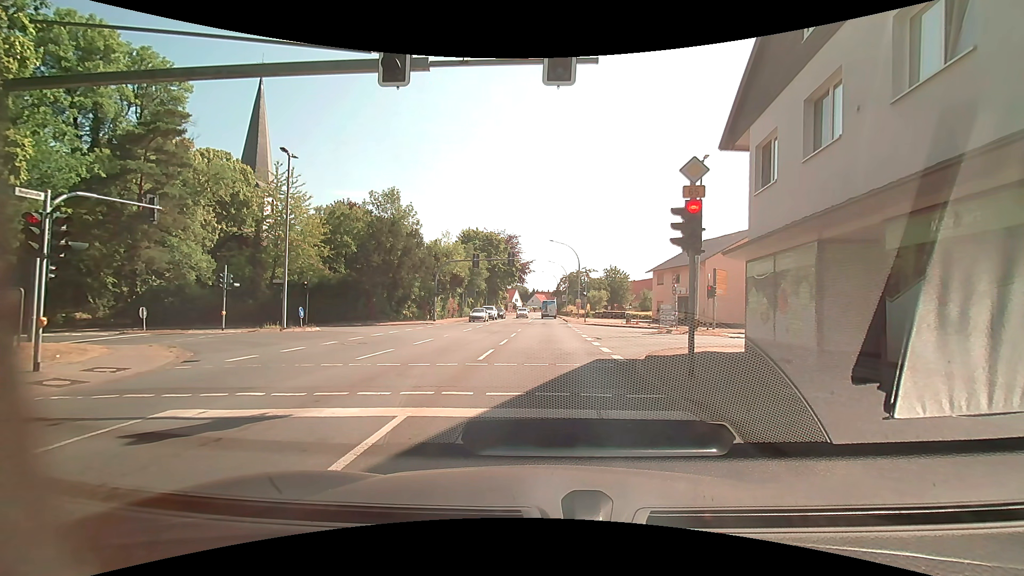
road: primary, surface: asphalt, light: Day
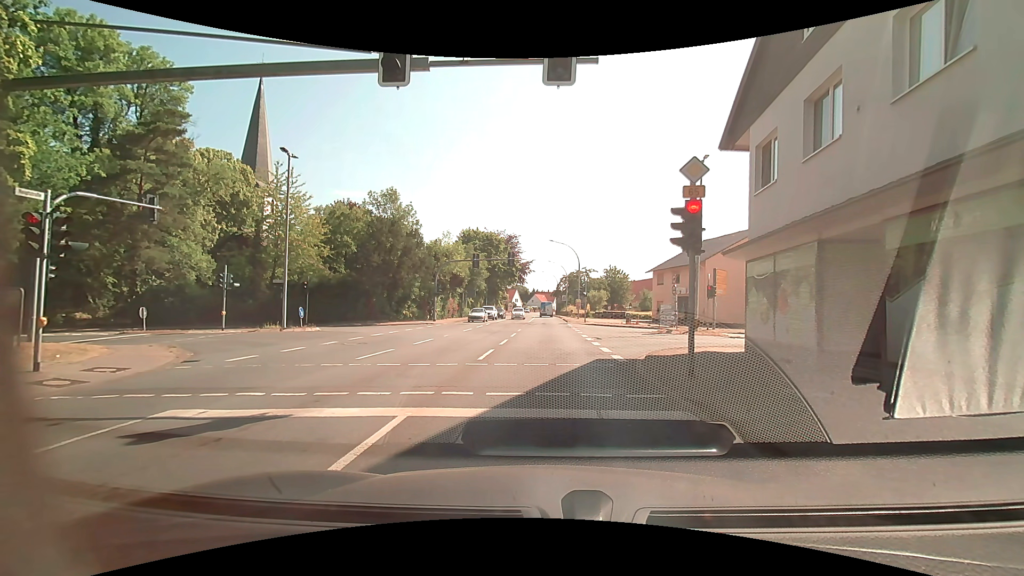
(0.0, 0.0) m; 0°
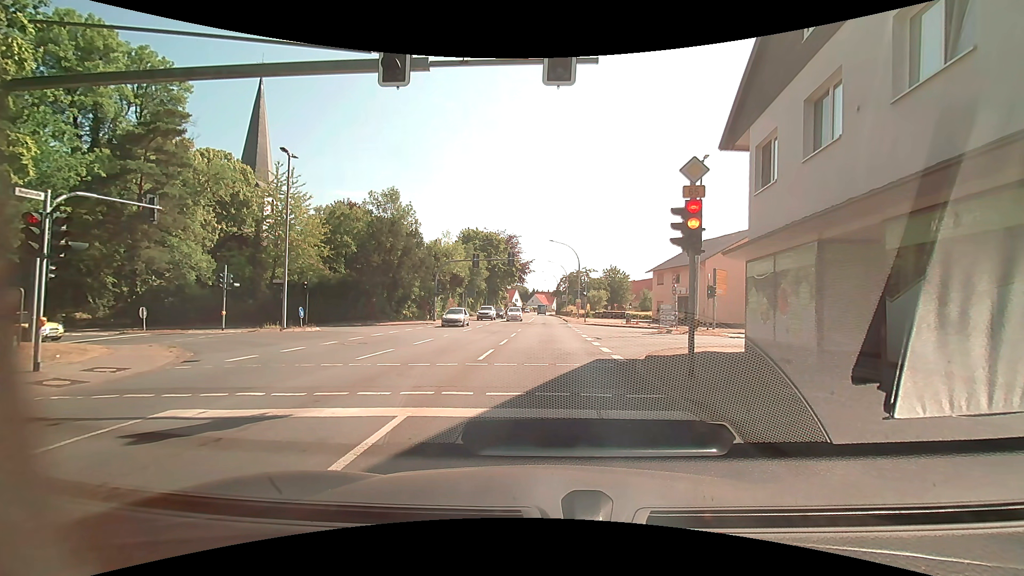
(0.0, 0.0) m; 0°
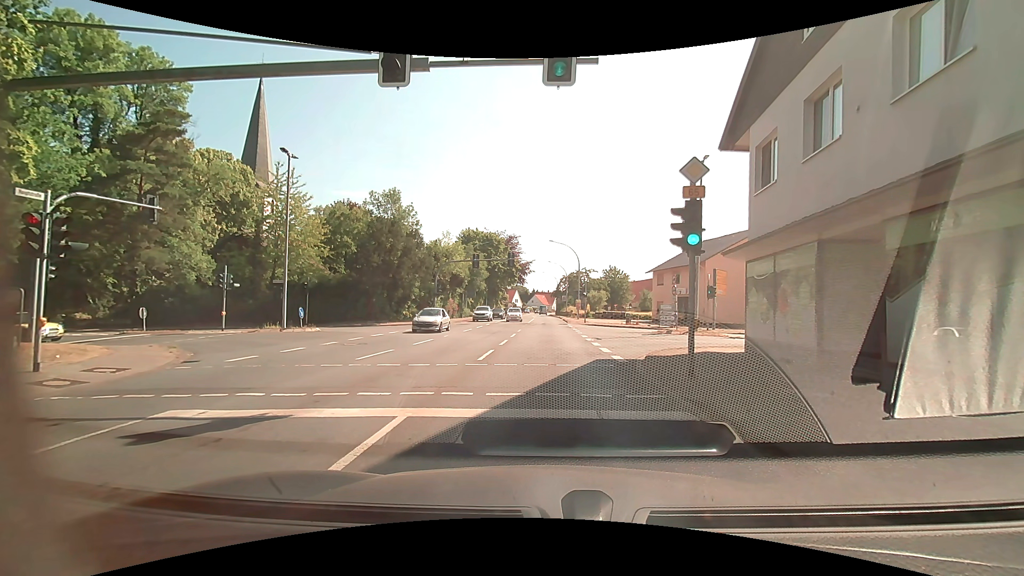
(0.0, 0.0) m; 0°
